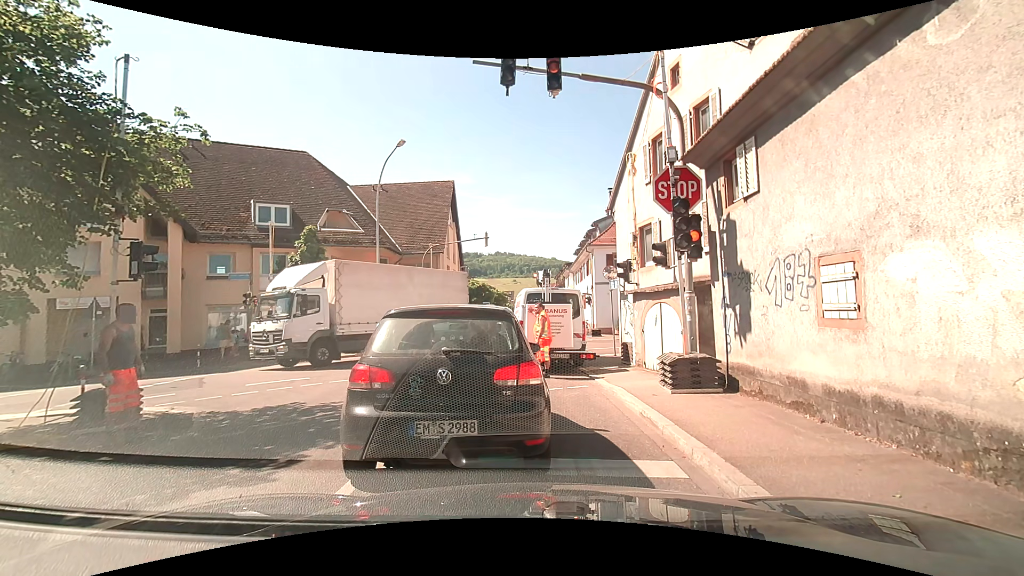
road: tertiary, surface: asphalt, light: Day
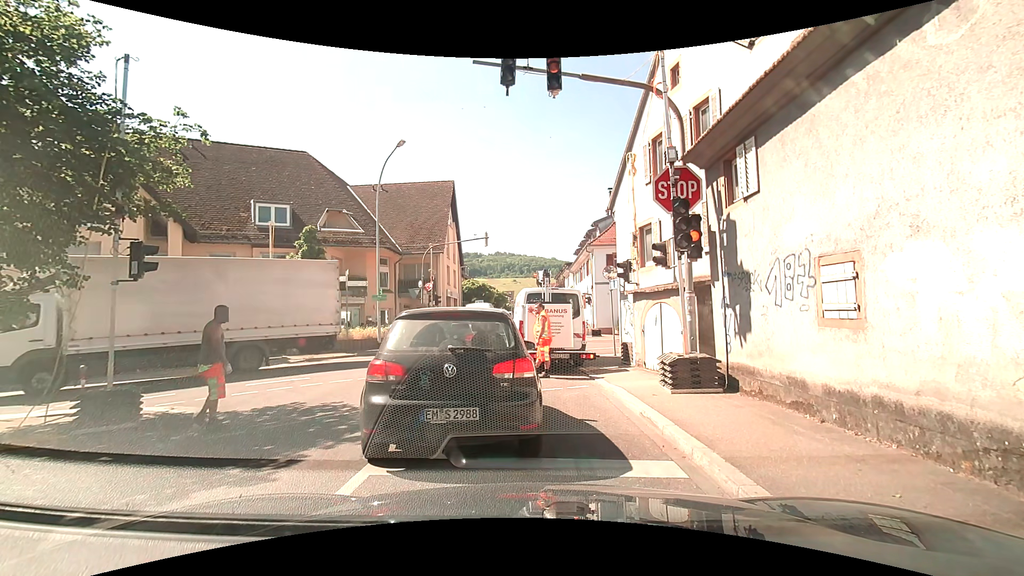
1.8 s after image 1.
(0.0, 0.0) m; 0°
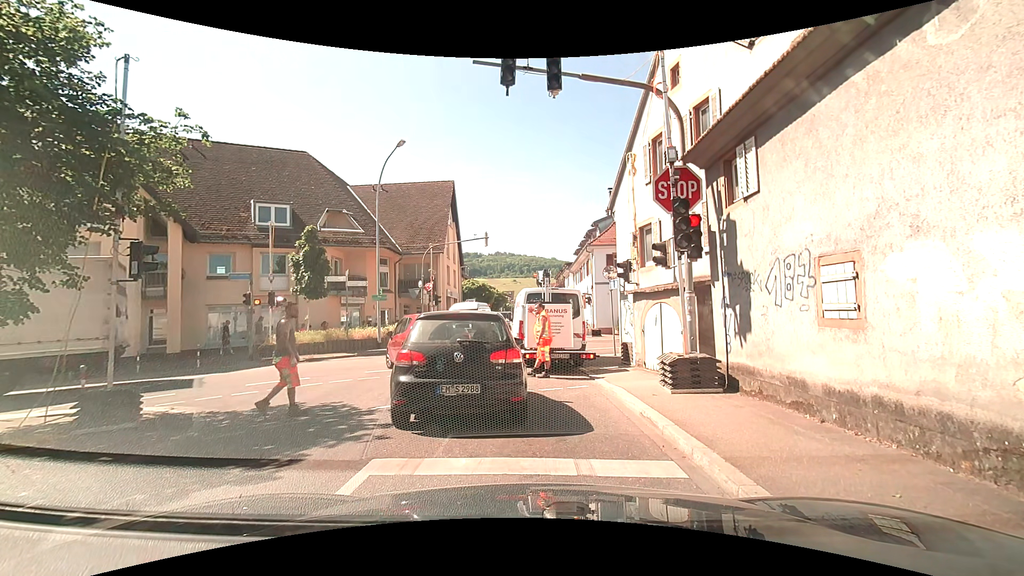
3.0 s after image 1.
(0.0, 0.0) m; 0°
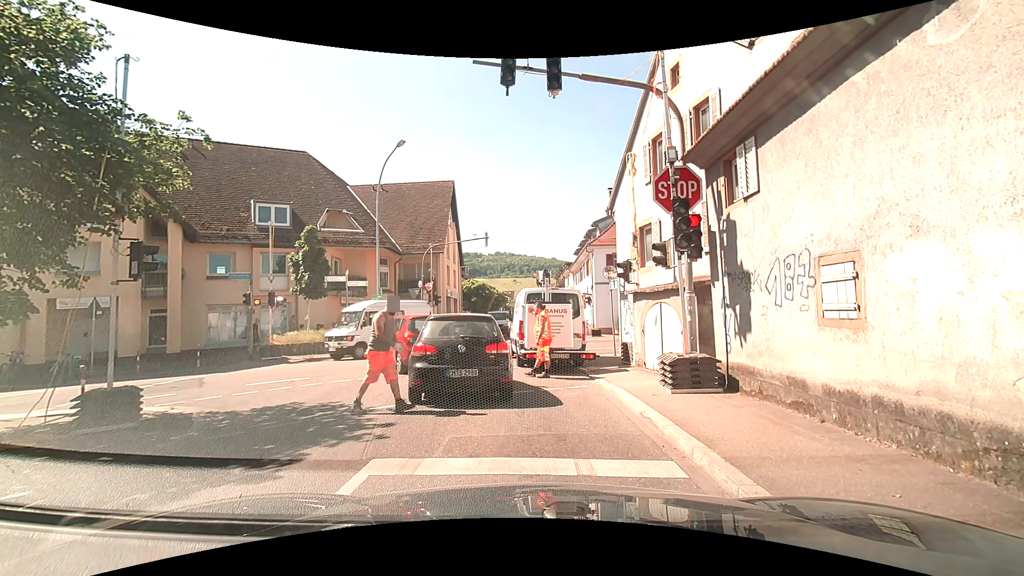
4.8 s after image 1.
(0.0, 0.0) m; 0°
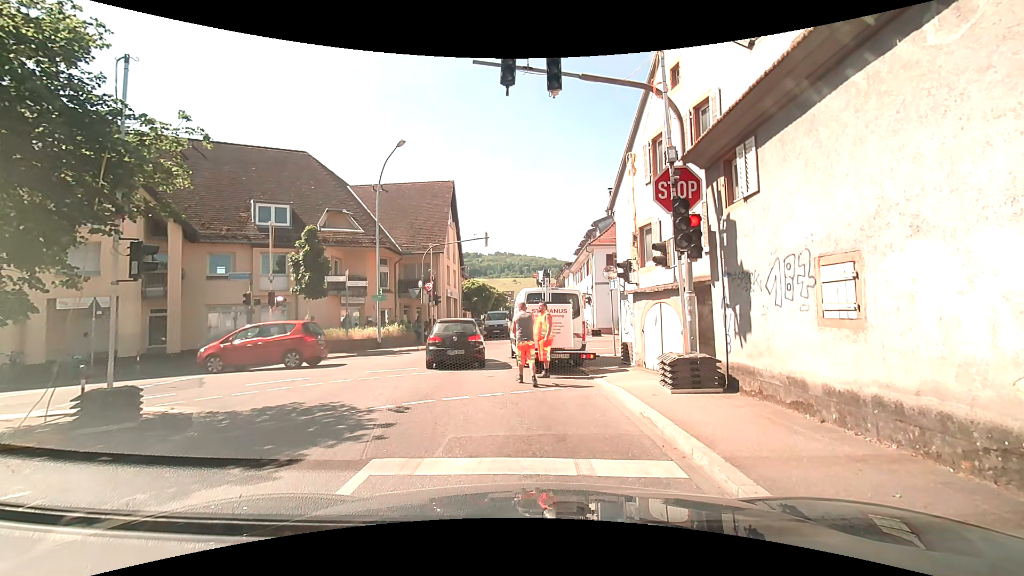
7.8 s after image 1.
(0.0, 0.0) m; 0°
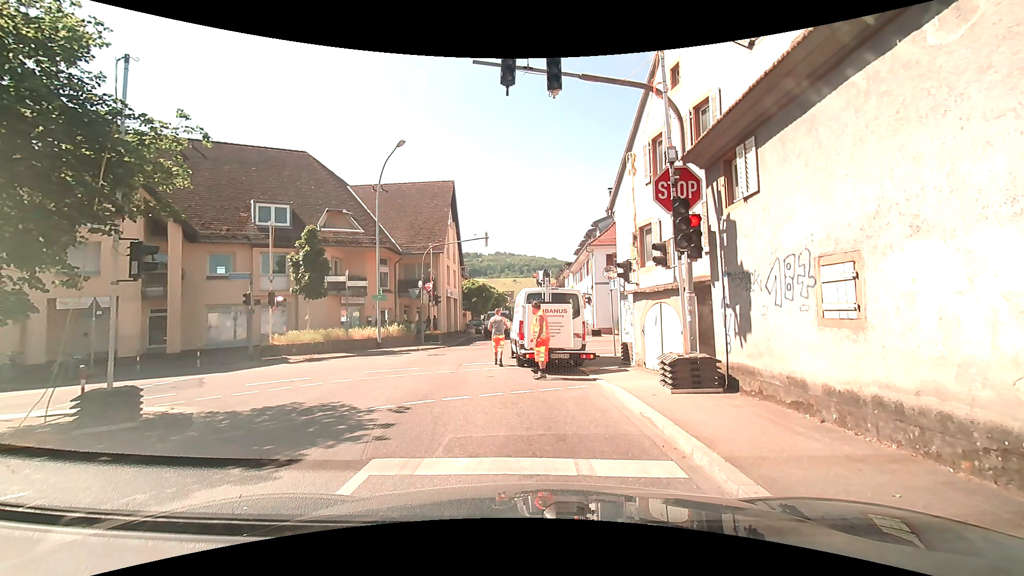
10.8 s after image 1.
(0.0, 0.0) m; 0°
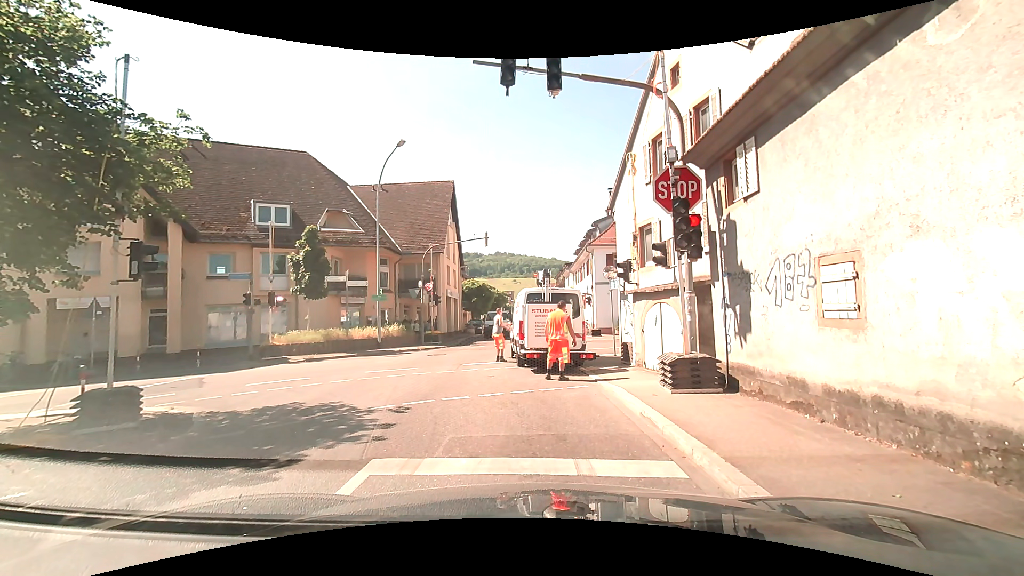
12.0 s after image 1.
(0.0, 0.0) m; 0°
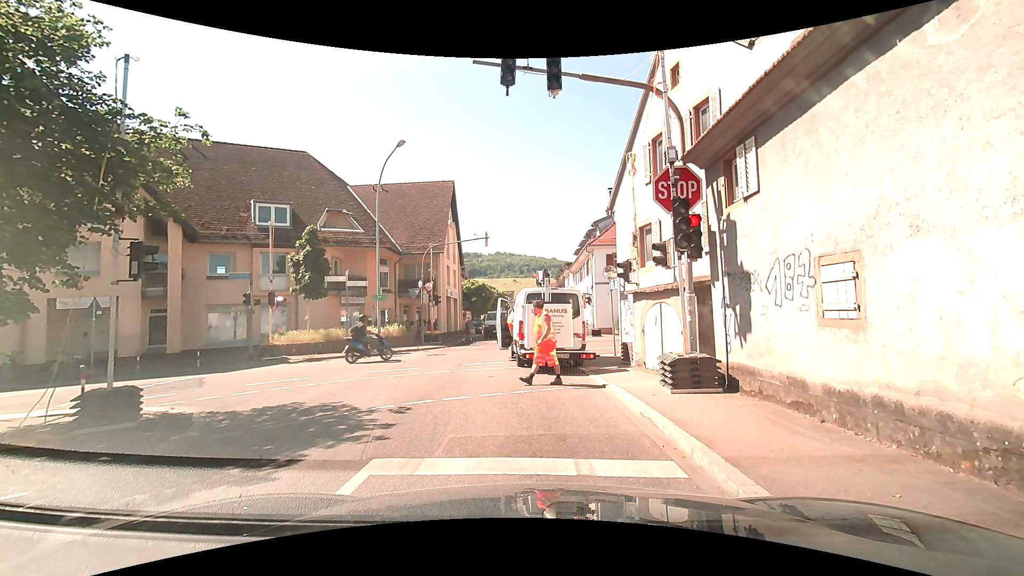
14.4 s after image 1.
(0.0, 0.0) m; 0°
(-1, +10) (-2, +20) (-2, +30) (-2, +40) (-3, +50) (-4, +60) (-5, +70) (-6, +80) (-7, +90) (-7, +100) m
